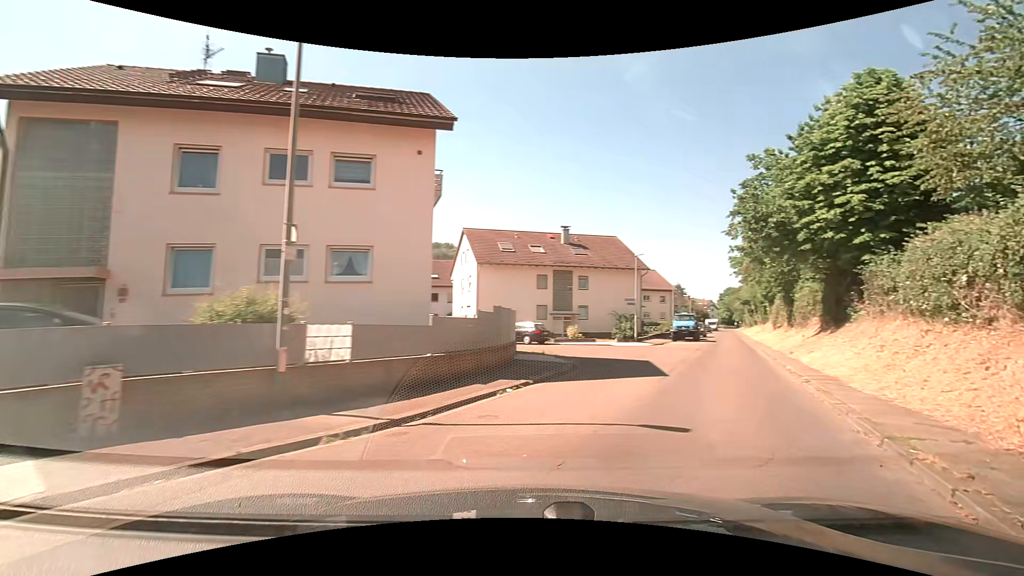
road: residential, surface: asphalt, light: Day
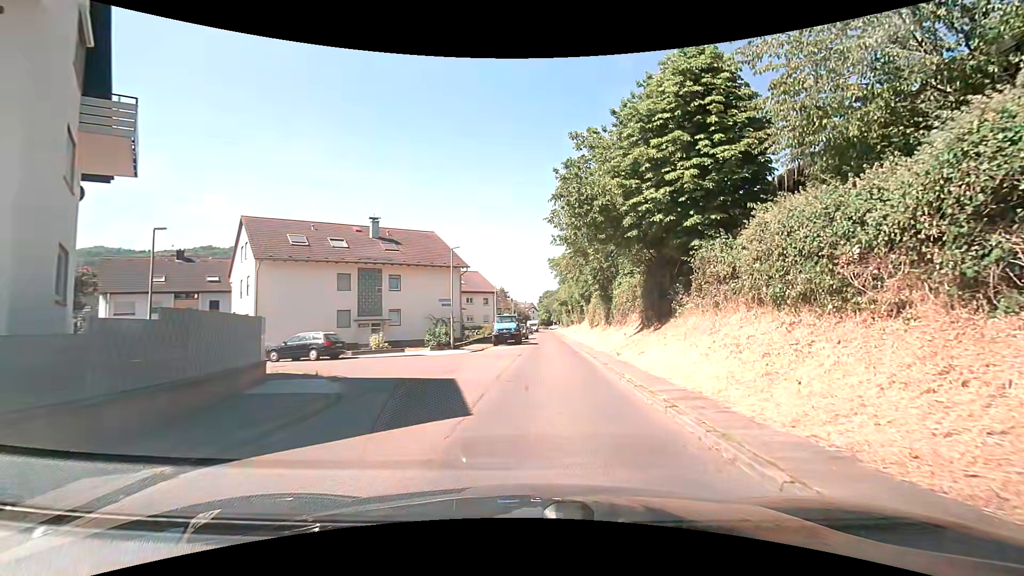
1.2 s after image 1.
(+1.1, +6.0) m; +18°
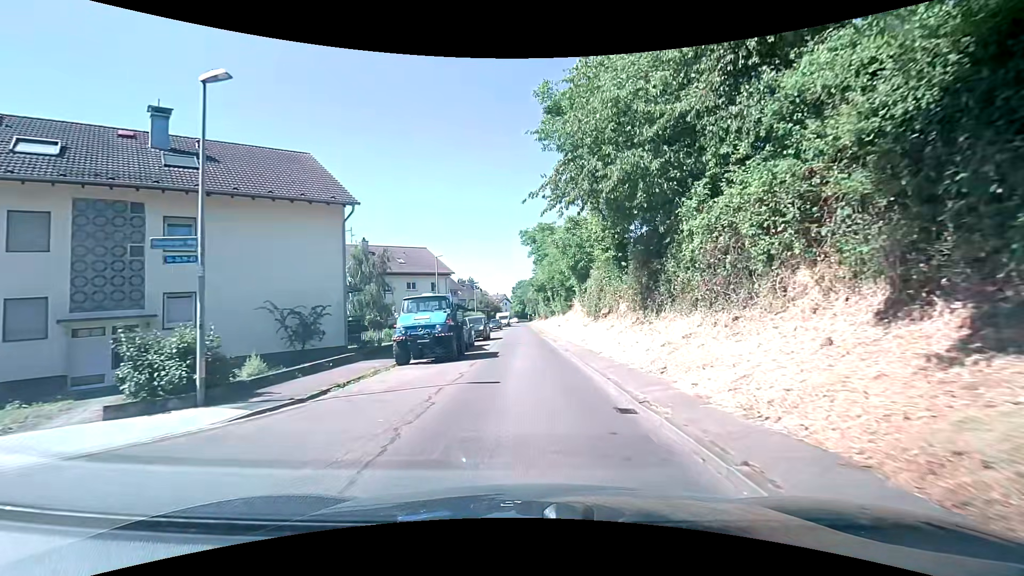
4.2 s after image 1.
(+0.2, +21.4) m; +2°
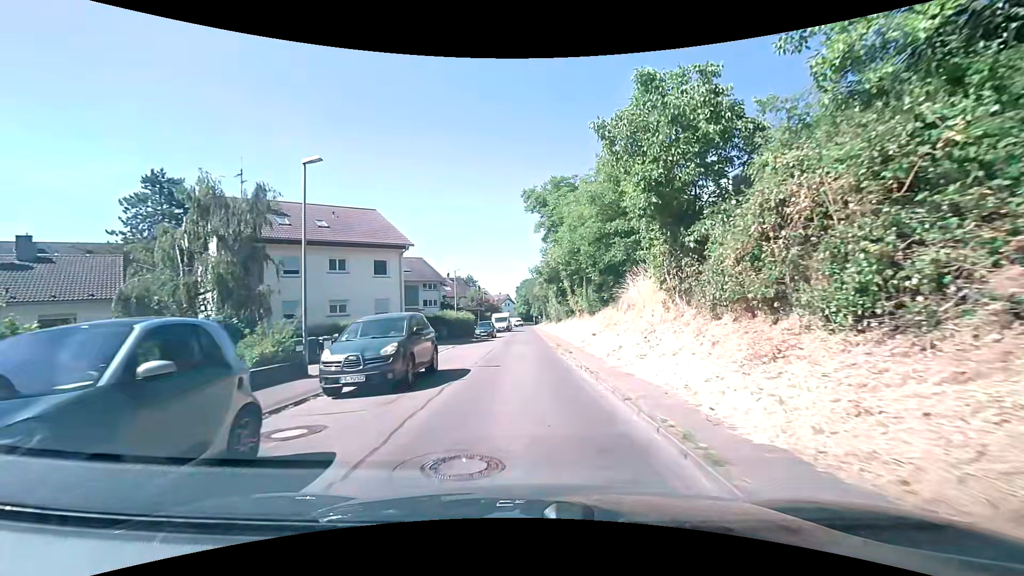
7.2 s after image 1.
(-0.6, +22.6) m; -1°
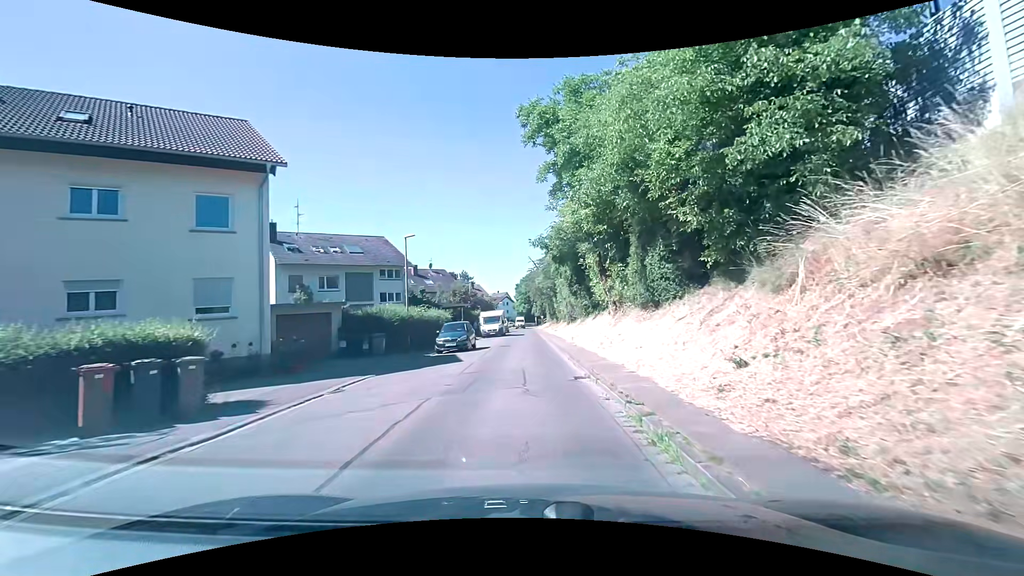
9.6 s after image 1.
(-0.1, +18.2) m; 0°
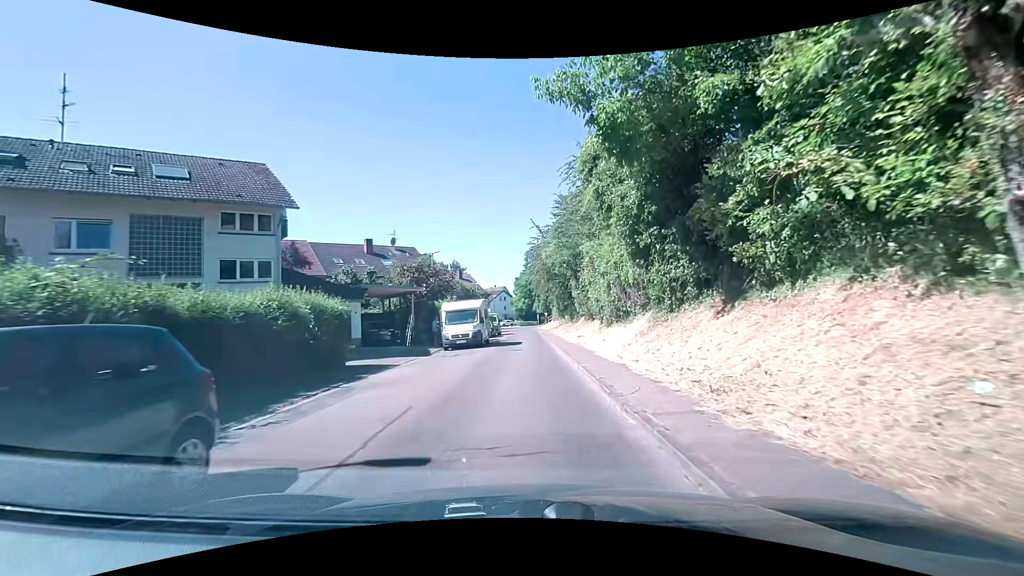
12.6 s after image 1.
(-0.3, +22.9) m; 0°
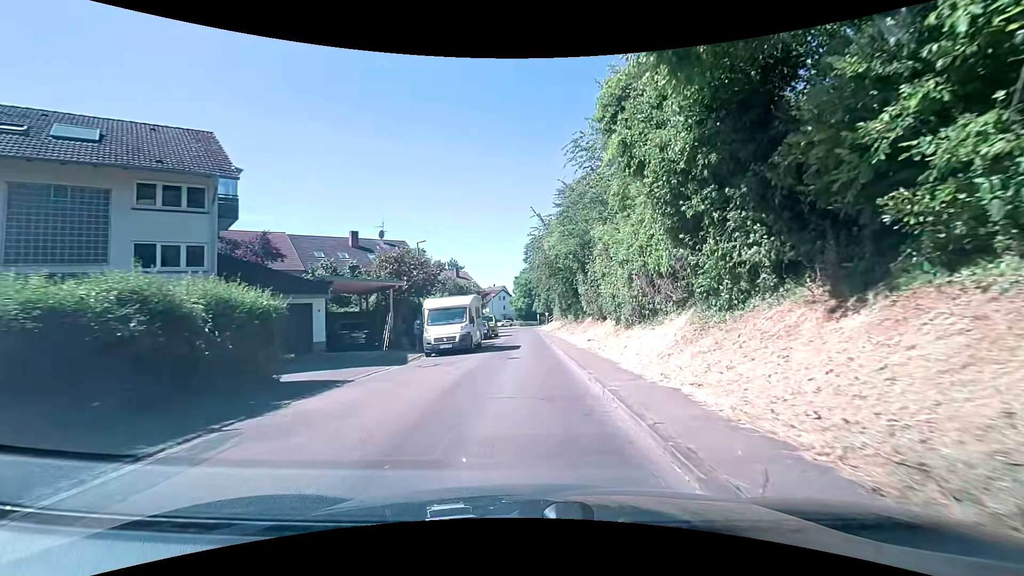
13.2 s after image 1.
(-0.1, +4.6) m; -1°
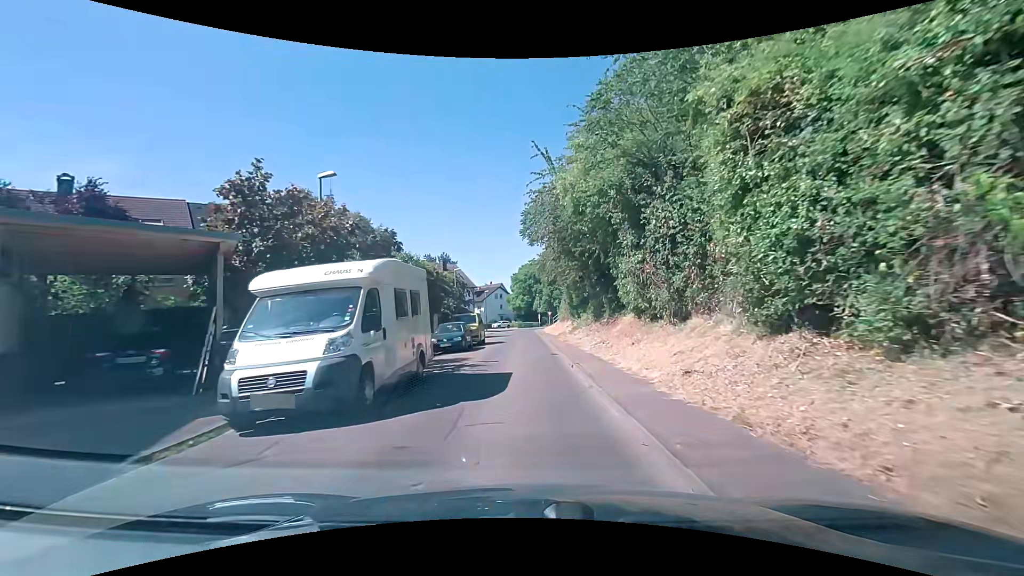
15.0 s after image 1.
(-0.1, +13.9) m; -1°
